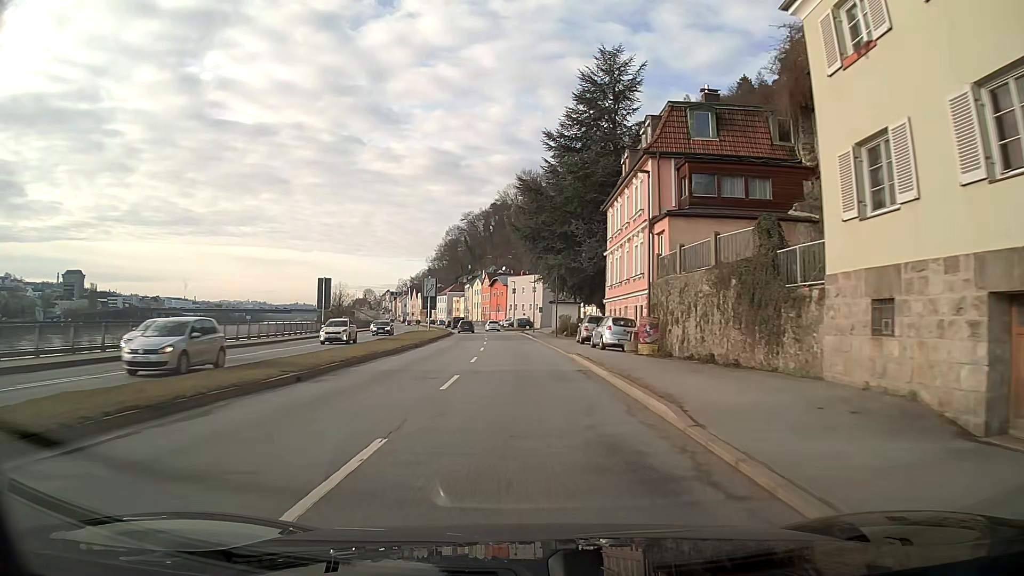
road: primary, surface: asphalt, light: Day
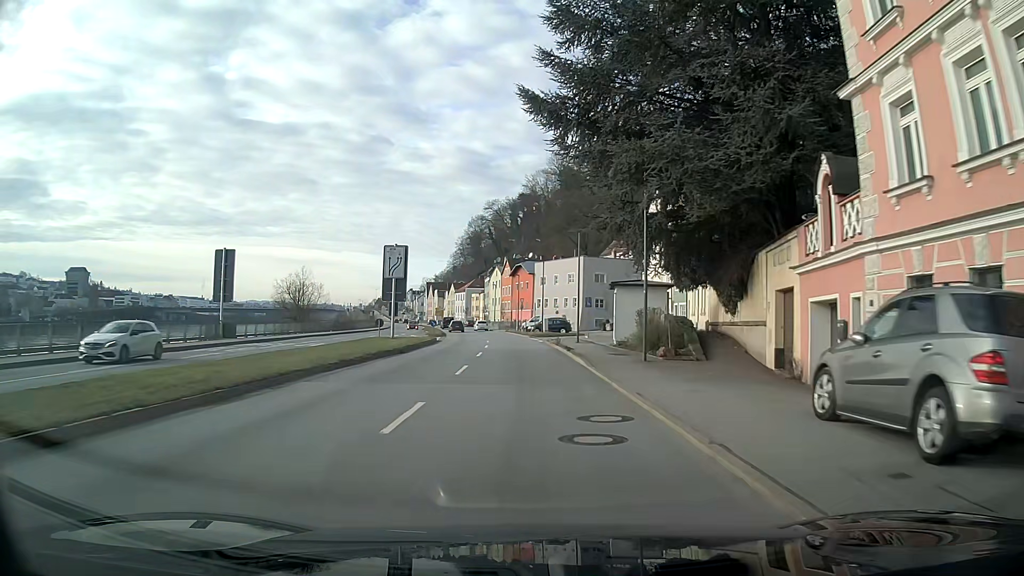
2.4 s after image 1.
(-0.8, +32.5) m; -3°
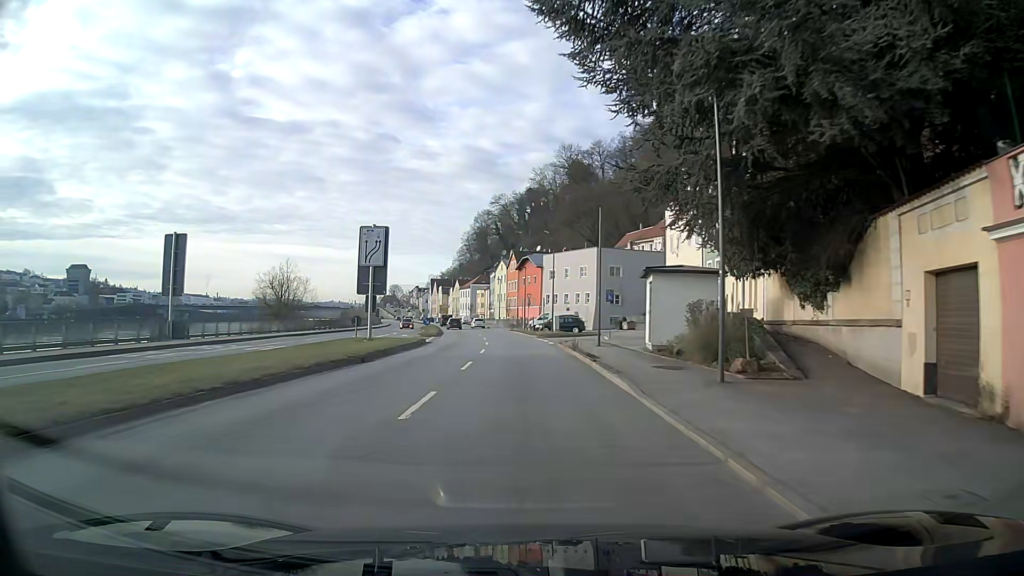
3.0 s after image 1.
(0.0, +8.1) m; -1°
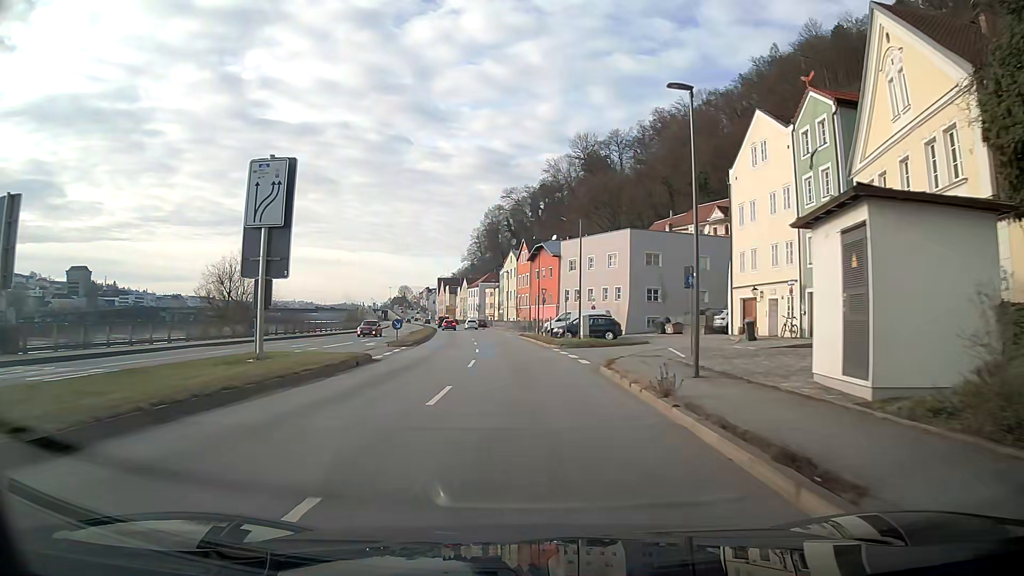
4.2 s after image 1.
(-0.1, +16.2) m; -1°
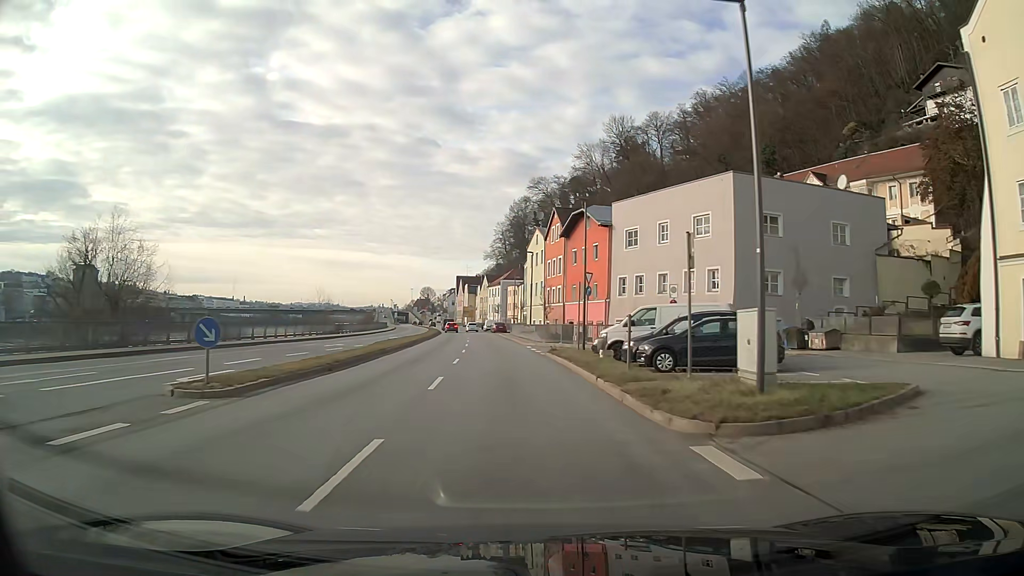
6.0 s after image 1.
(-0.5, +24.3) m; -3°
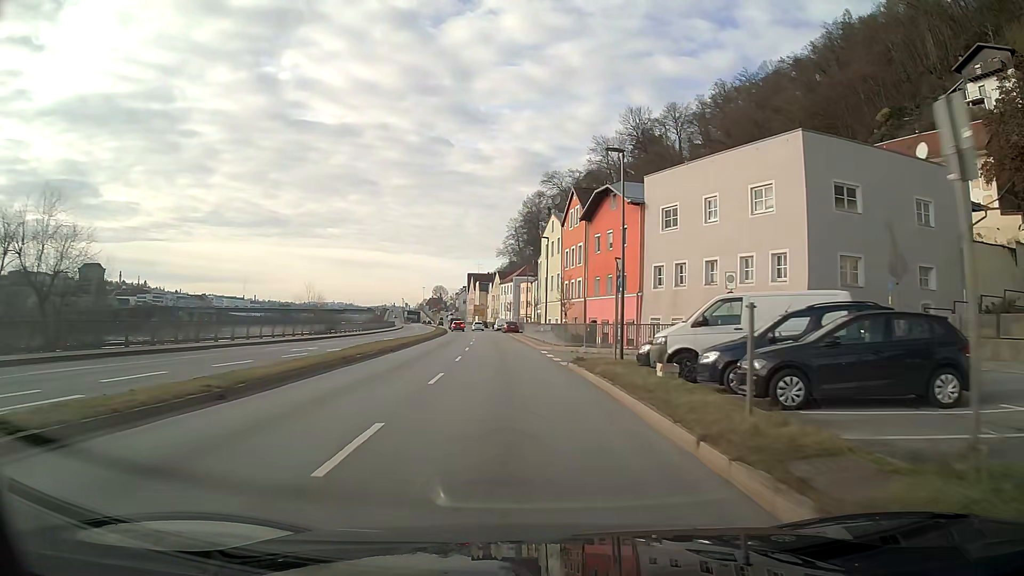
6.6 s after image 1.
(-0.1, +8.1) m; -1°
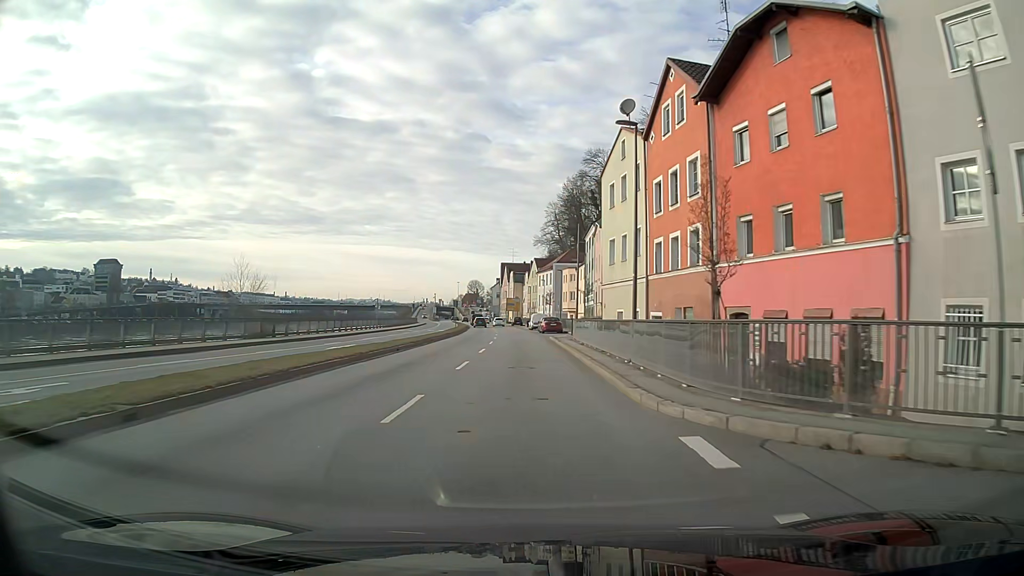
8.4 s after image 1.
(-0.7, +24.2) m; -3°
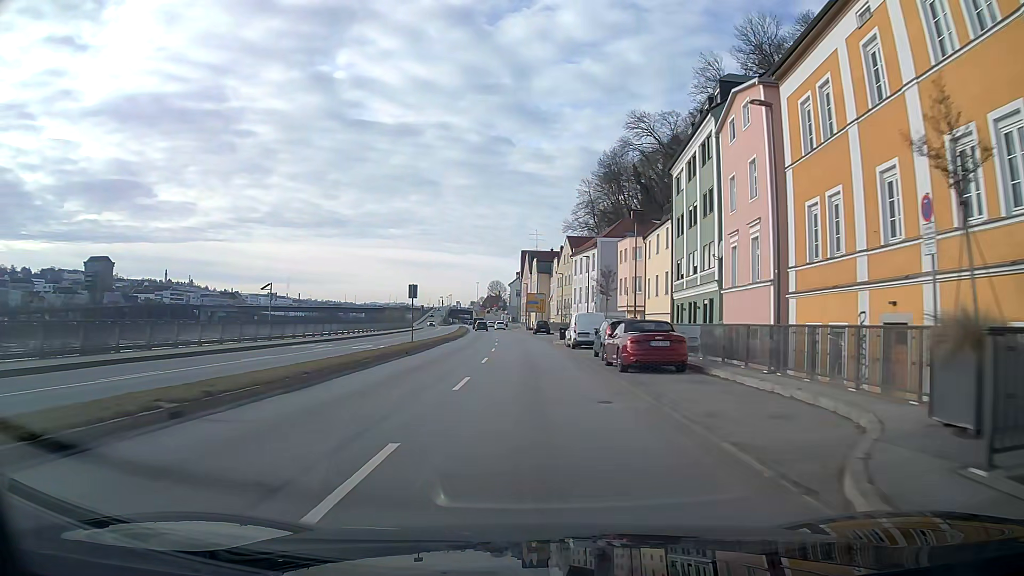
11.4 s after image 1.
(-0.8, +40.3) m; -2°
(0, +10) (0, +20) (0, +30) (-1, +40) (-1, +50) (-1, +60) (-2, +70) (-3, +80) (-4, +90) (-4, +100) m
